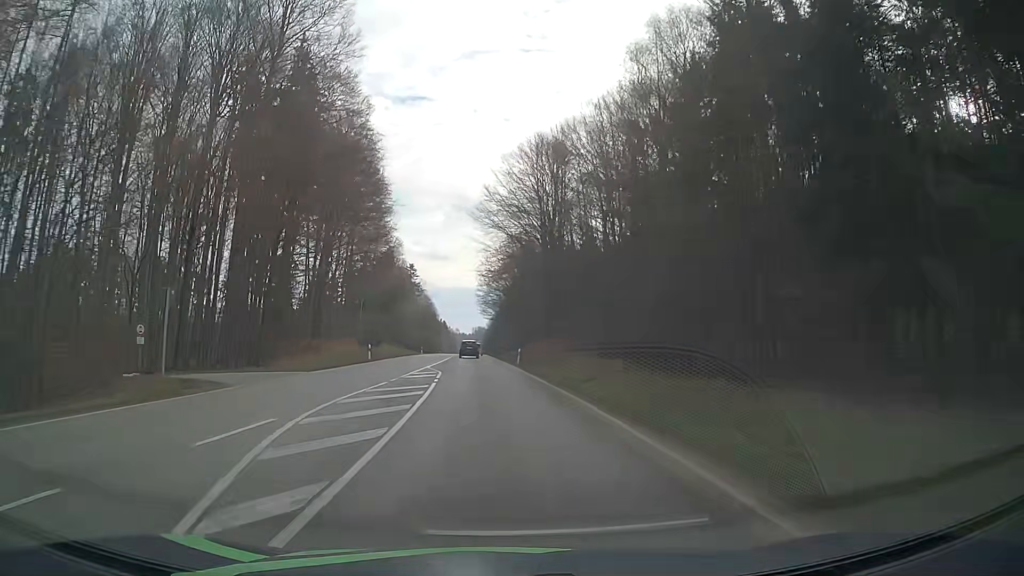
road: secondary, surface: asphalt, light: Day
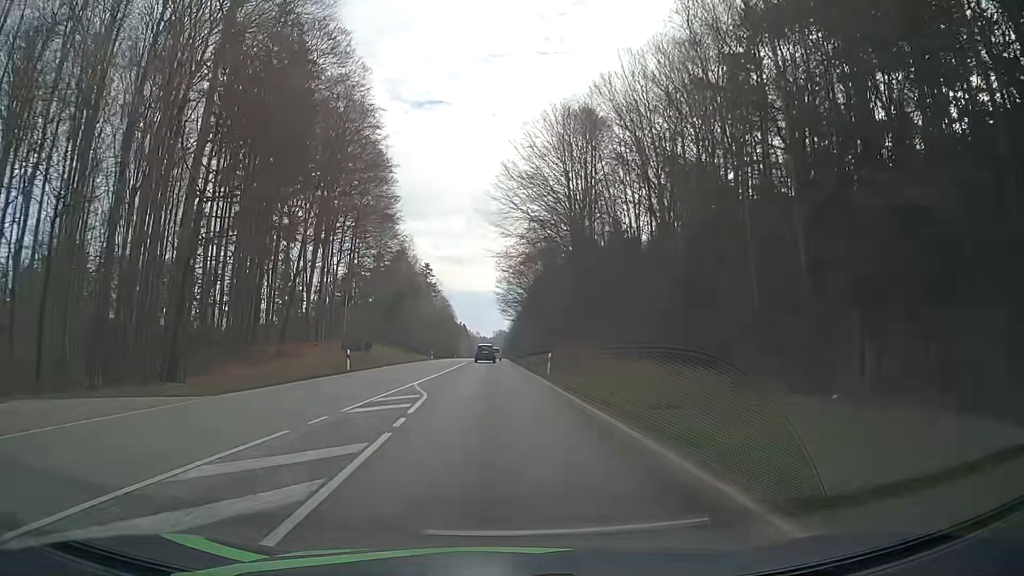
(-0.2, +11.8) m; -2°
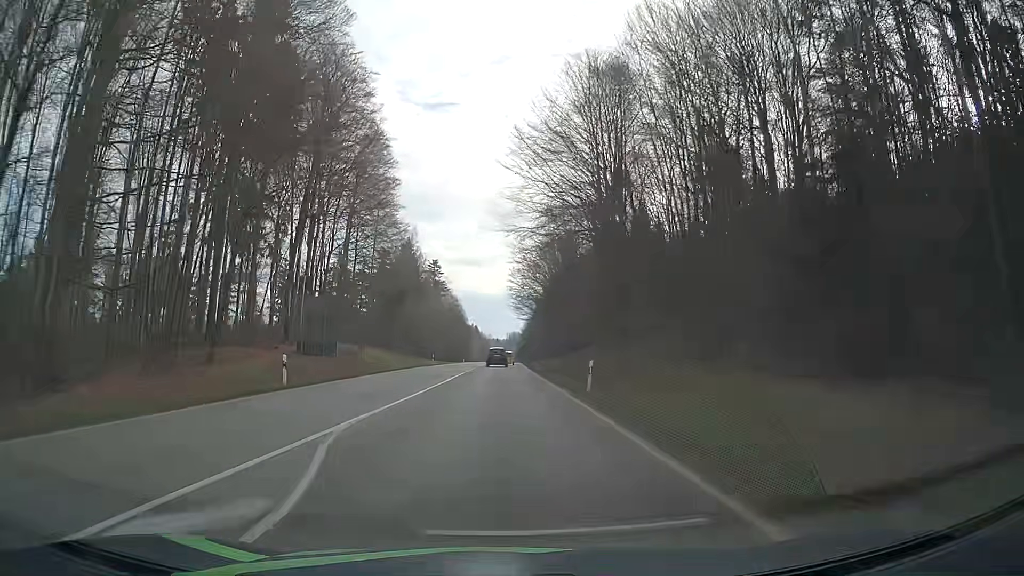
(0.0, +11.8) m; -1°
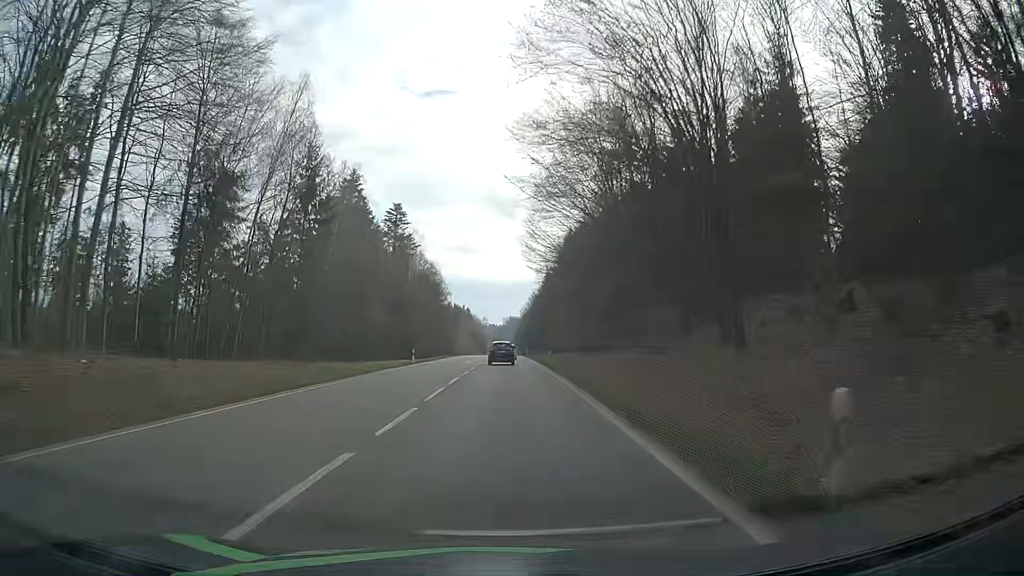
(-0.2, +58.7) m; +1°
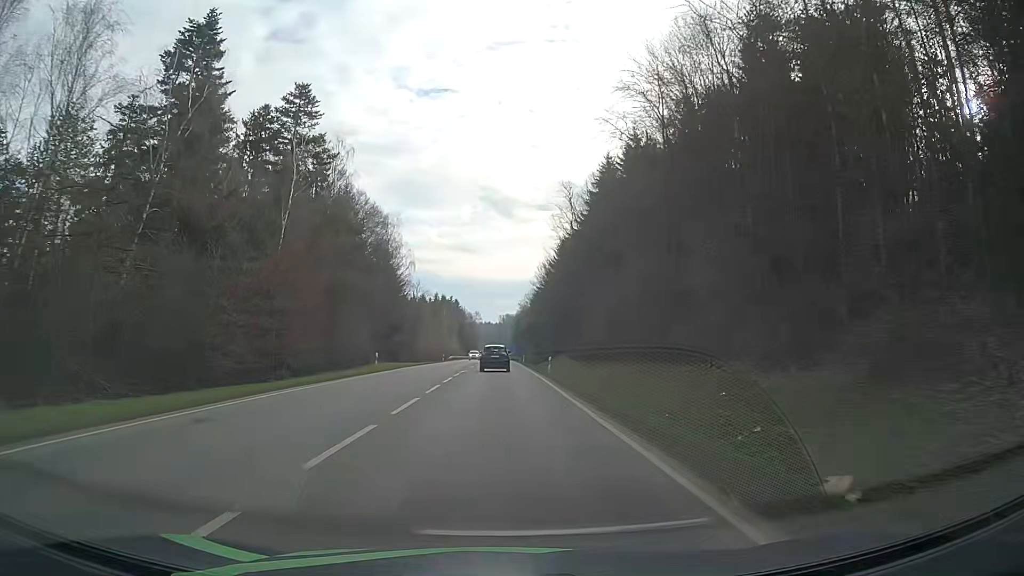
(0.0, +57.5) m; 0°
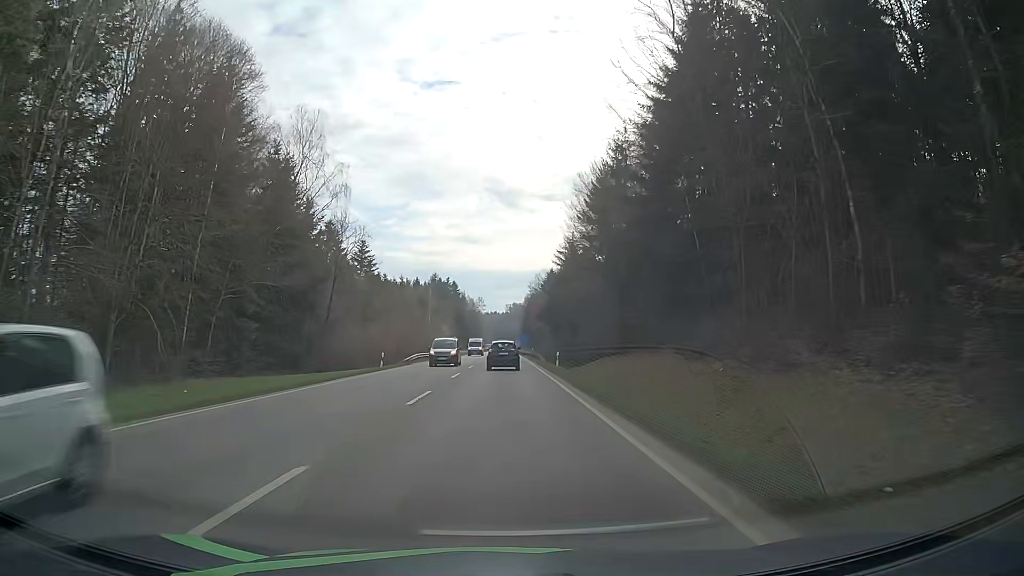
(-0.3, +46.6) m; -1°
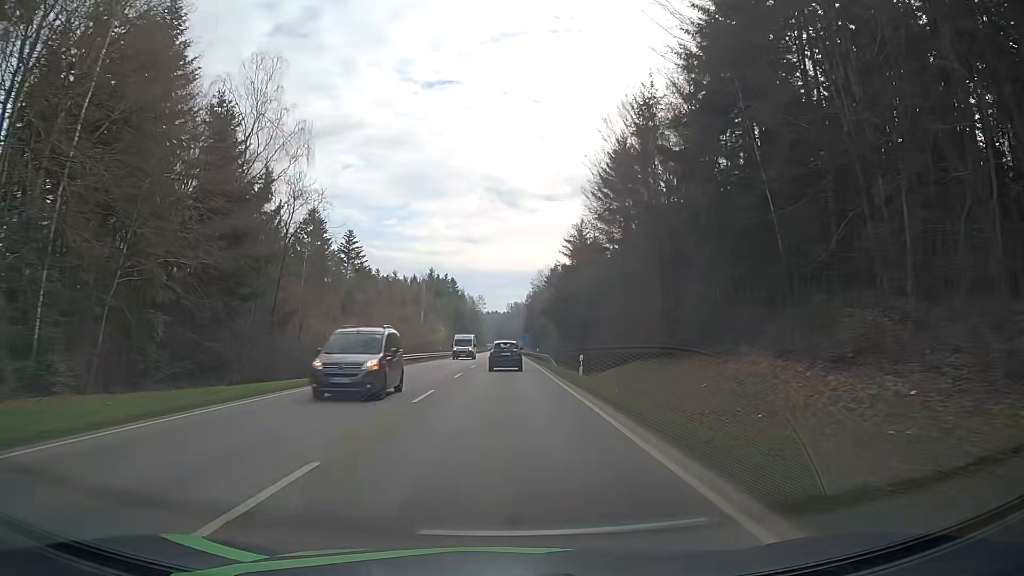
(0.0, +11.7) m; 0°
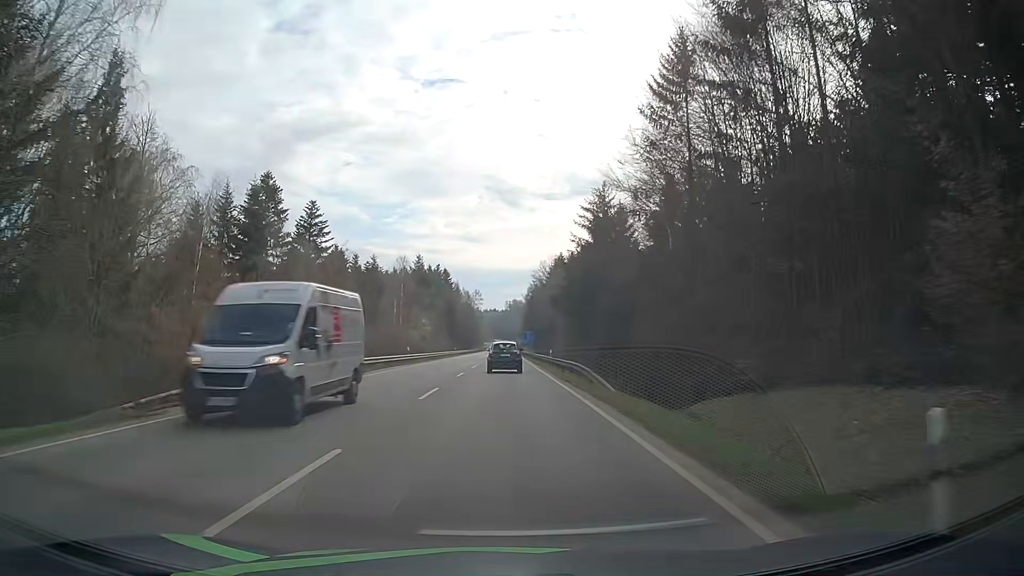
(0.0, +23.3) m; 0°
(0, +10) (0, +20) (0, +30) (0, +40) (0, +50) (0, +60) (0, +70) (0, +80) (0, +90) (0, +100) m
